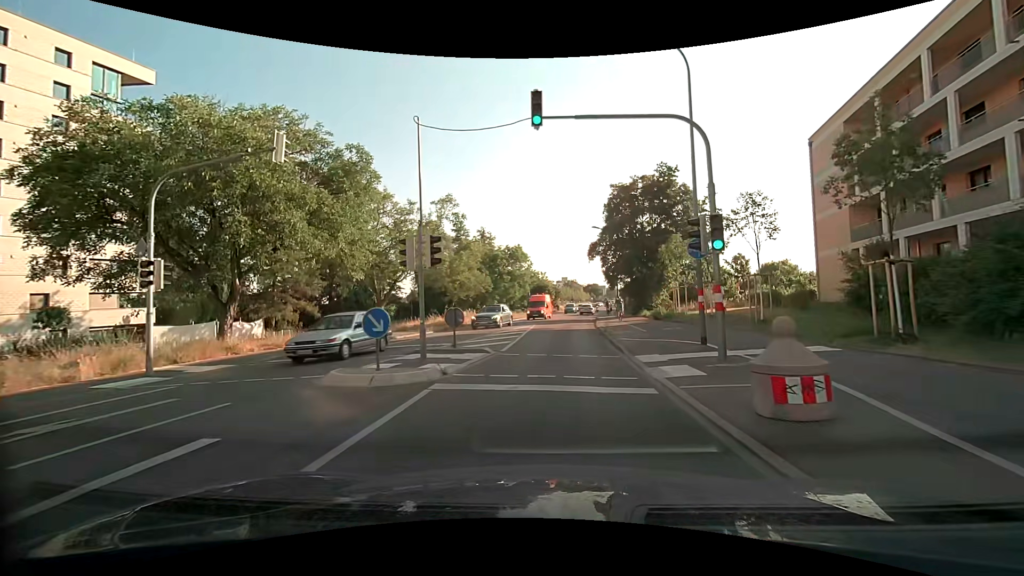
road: secondary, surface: asphalt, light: Day
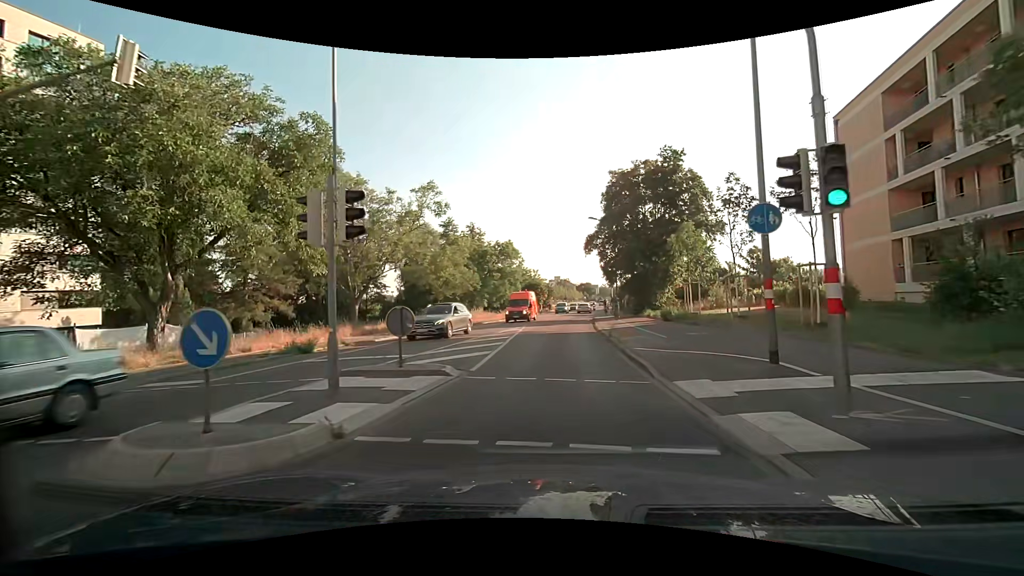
(0.0, +4.8) m; +1°
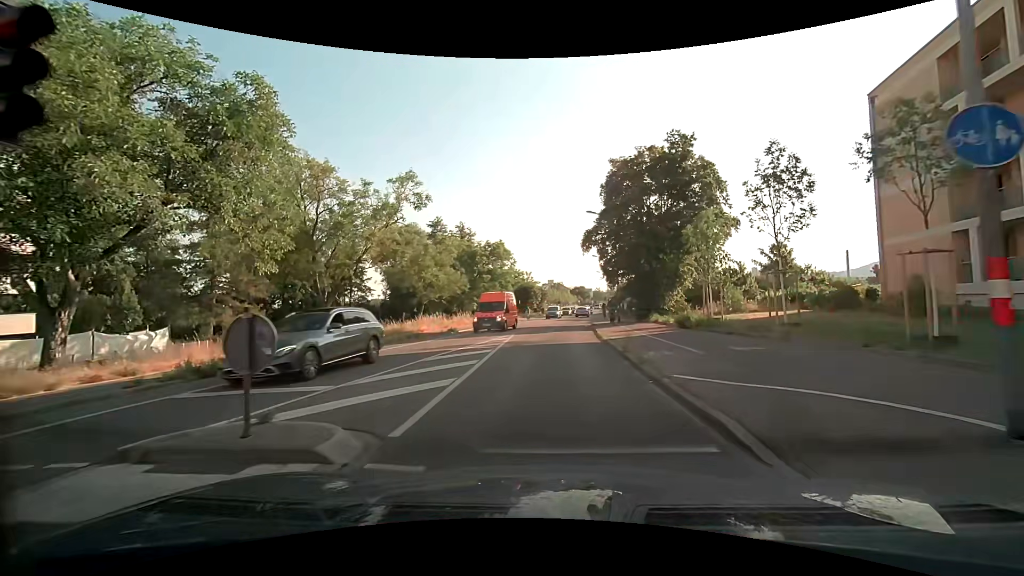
(0.0, +4.9) m; +1°
(0, +10) (0, +20) (+1, +30) (+2, +40) (+3, +50) (+4, +60) (+6, +70) (+7, +80) (+8, +90) (+9, +100) m
